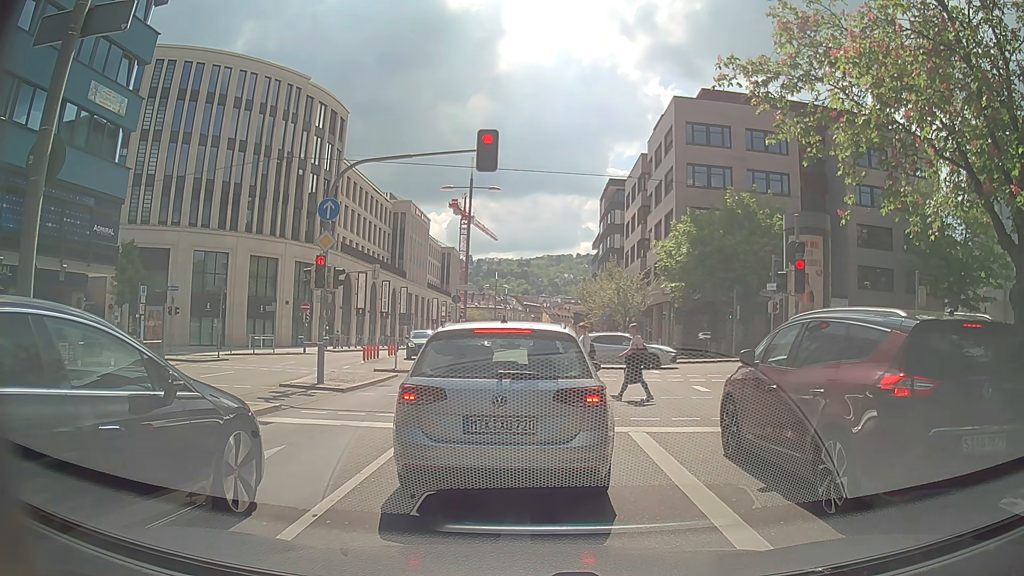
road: primary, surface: asphalt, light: Day
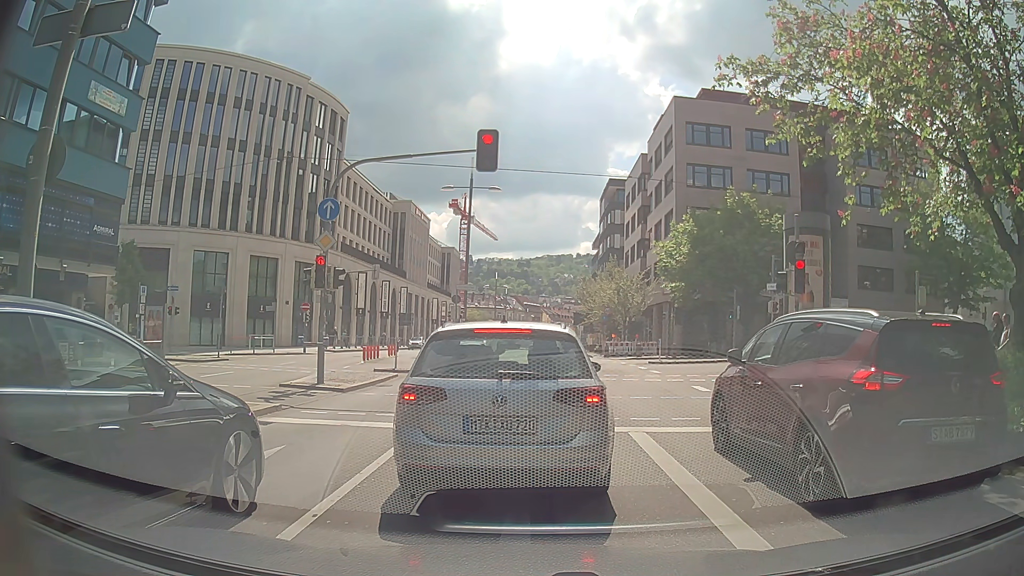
(0.0, 0.0) m; 0°
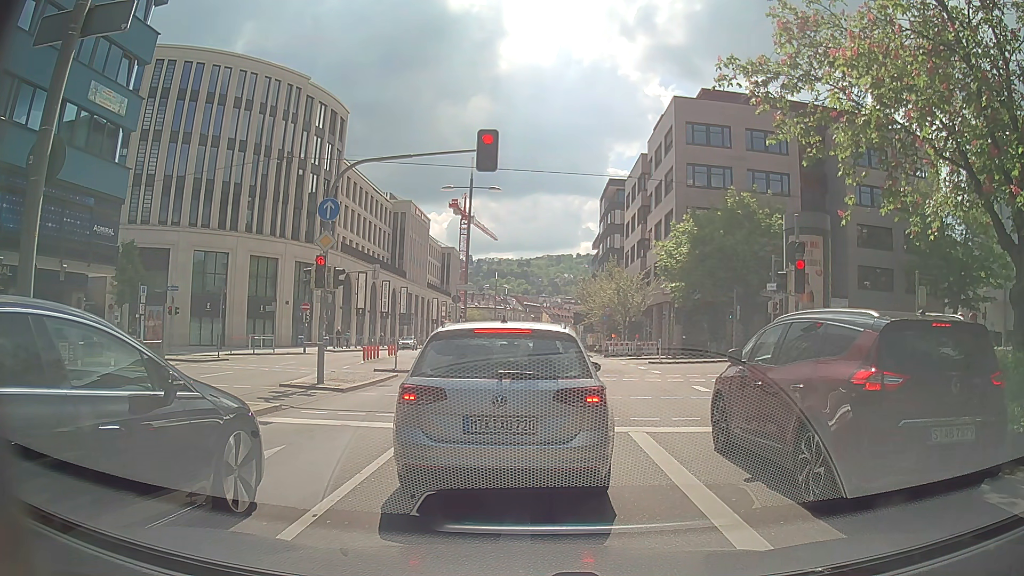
(0.0, 0.0) m; 0°
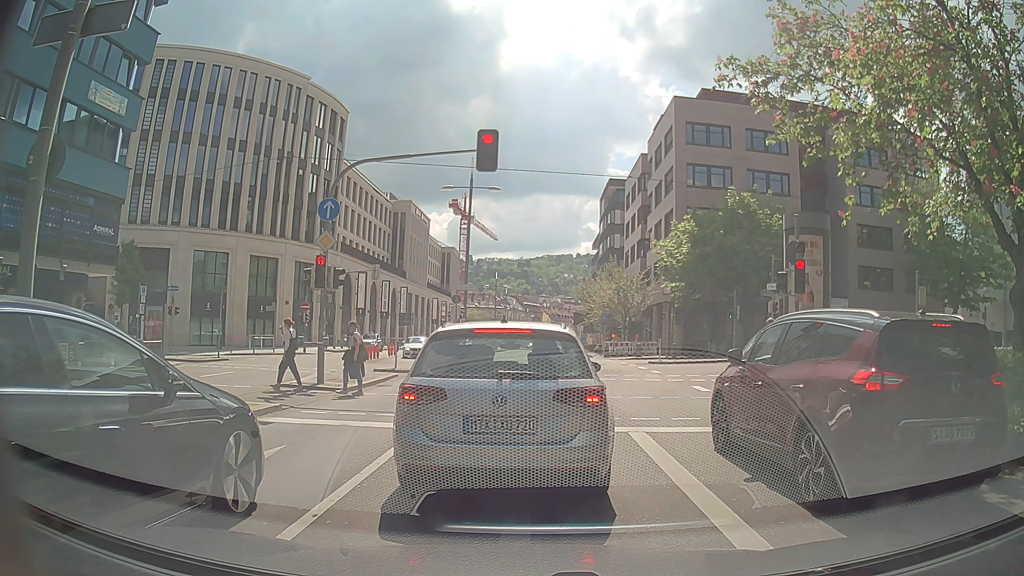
(0.0, 0.0) m; 0°
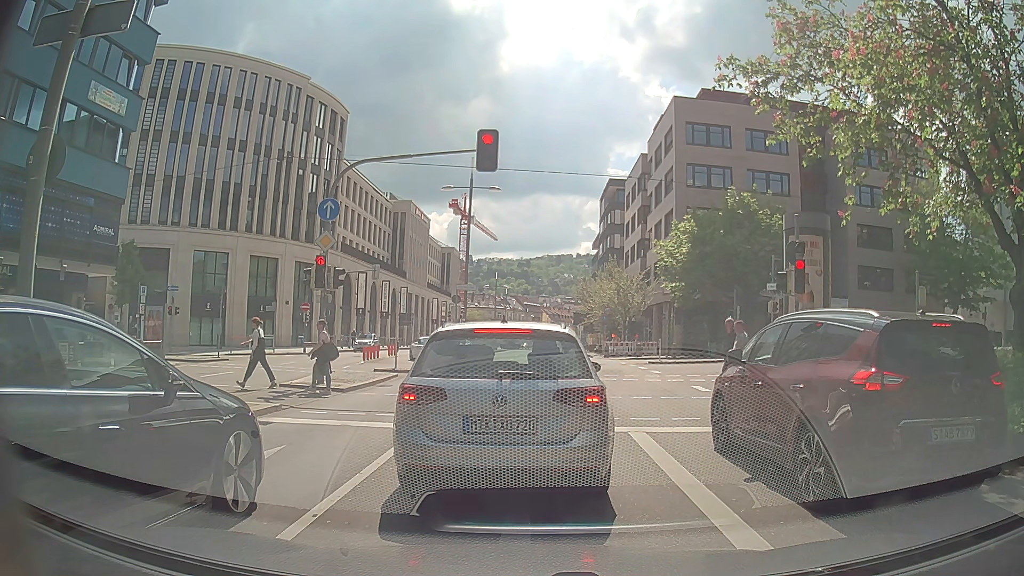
(0.0, 0.0) m; 0°
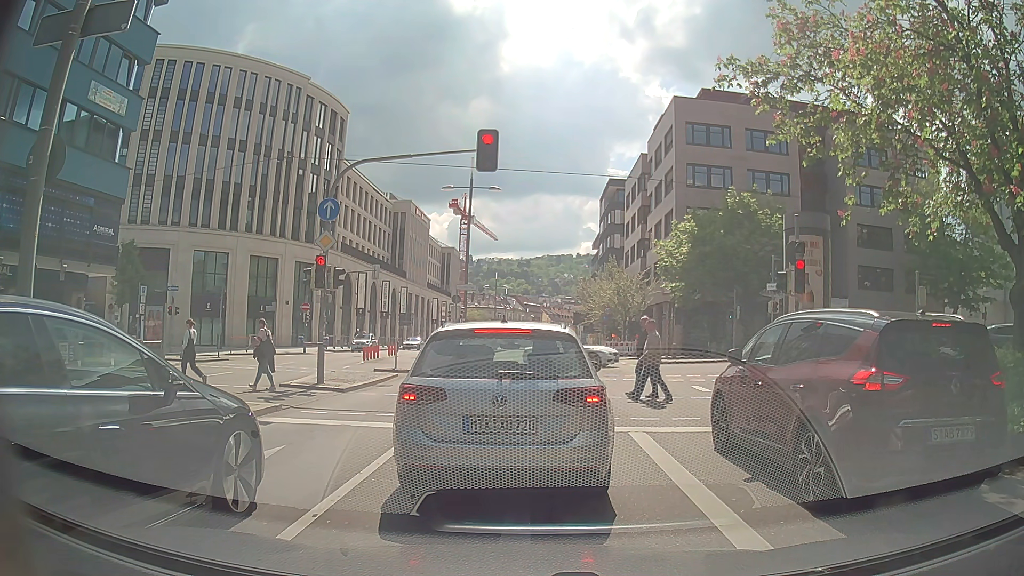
(0.0, 0.0) m; 0°
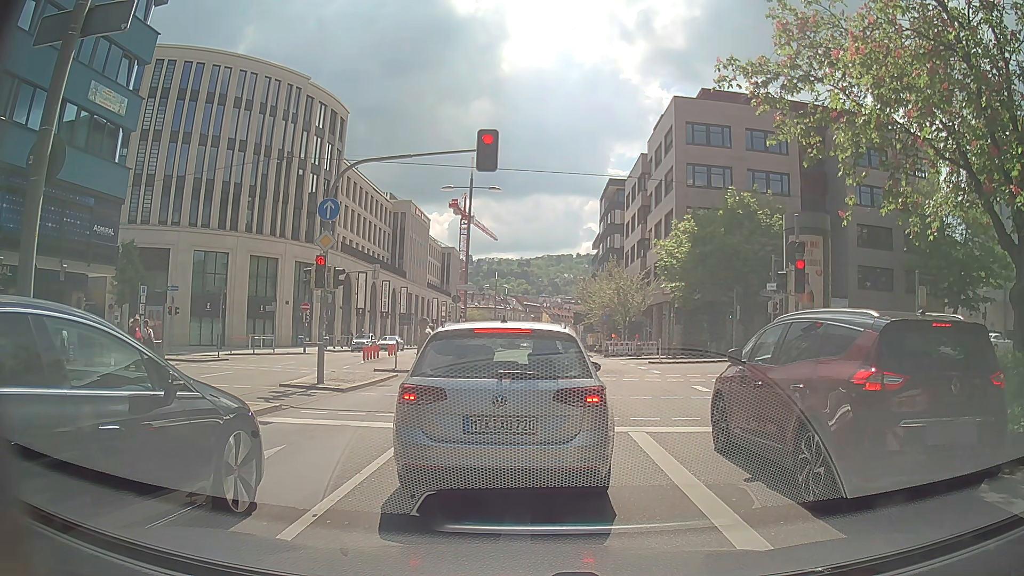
(0.0, 0.0) m; 0°
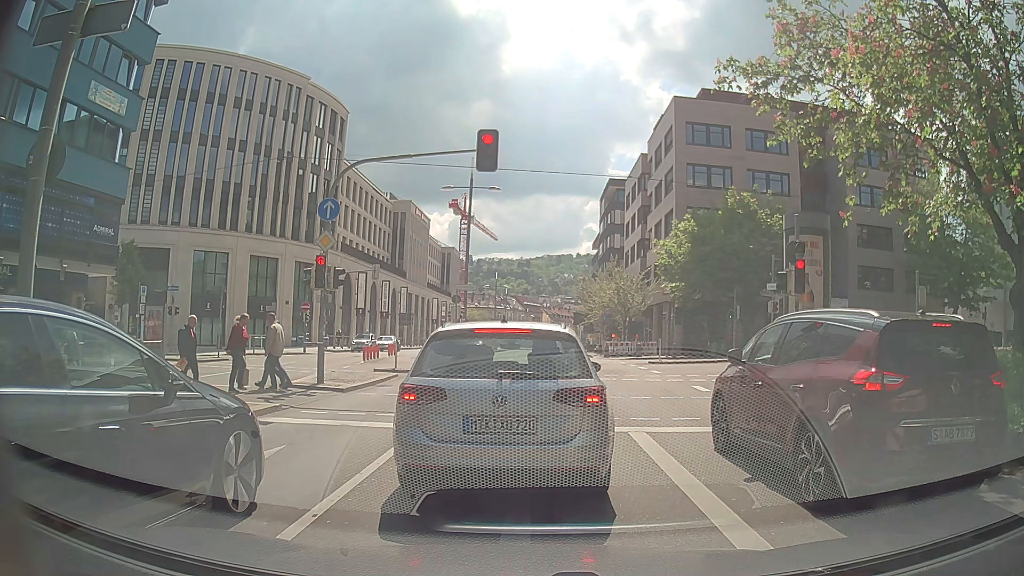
(0.0, 0.0) m; 0°
(0, +10) (0, +20) (0, +30) (0, +40) (0, +50) (0, +60) (0, +70) (0, +80) (0, +90) (0, +100) m
